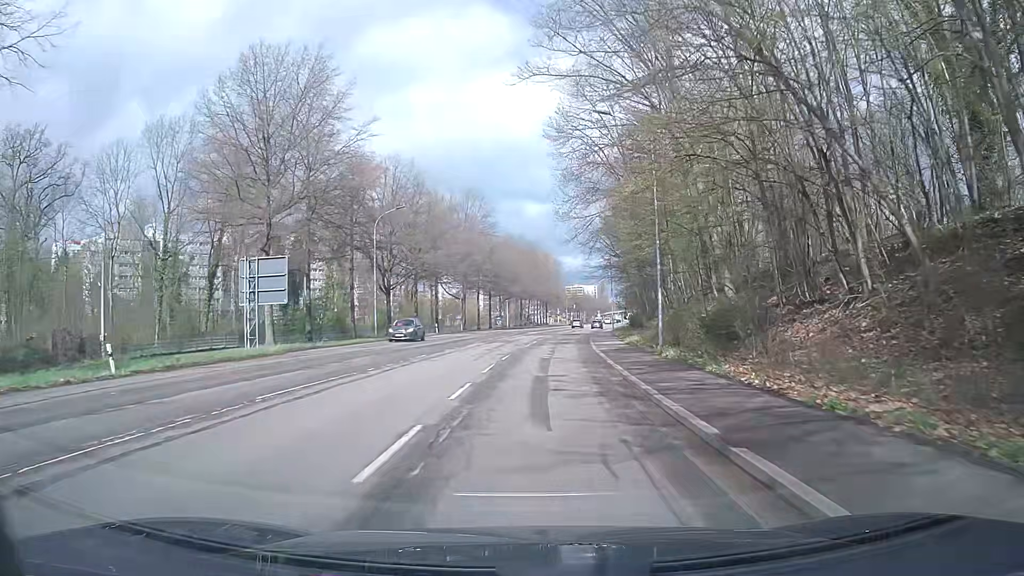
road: secondary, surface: asphalt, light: Day
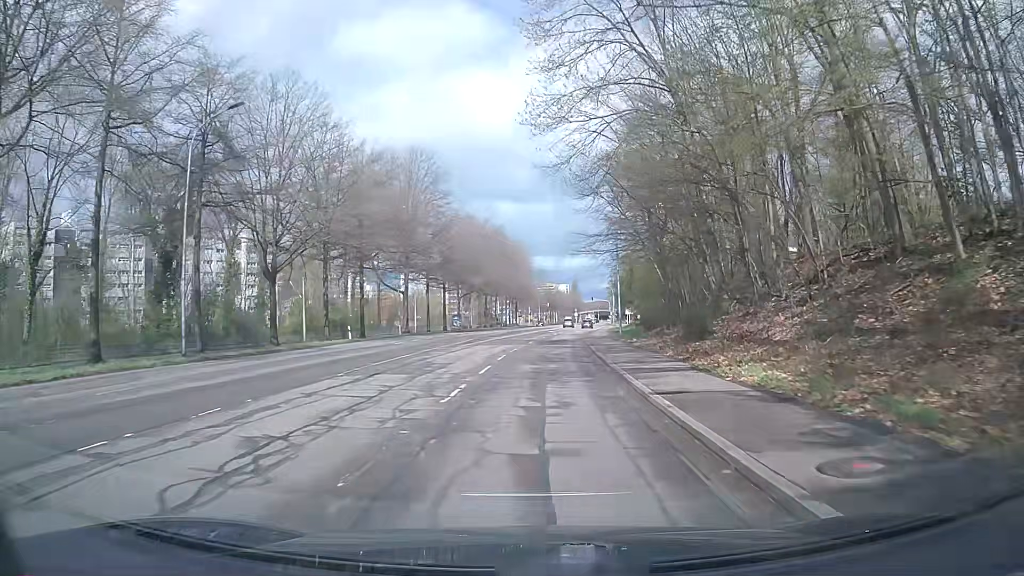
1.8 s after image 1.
(+0.9, +24.3) m; +3°
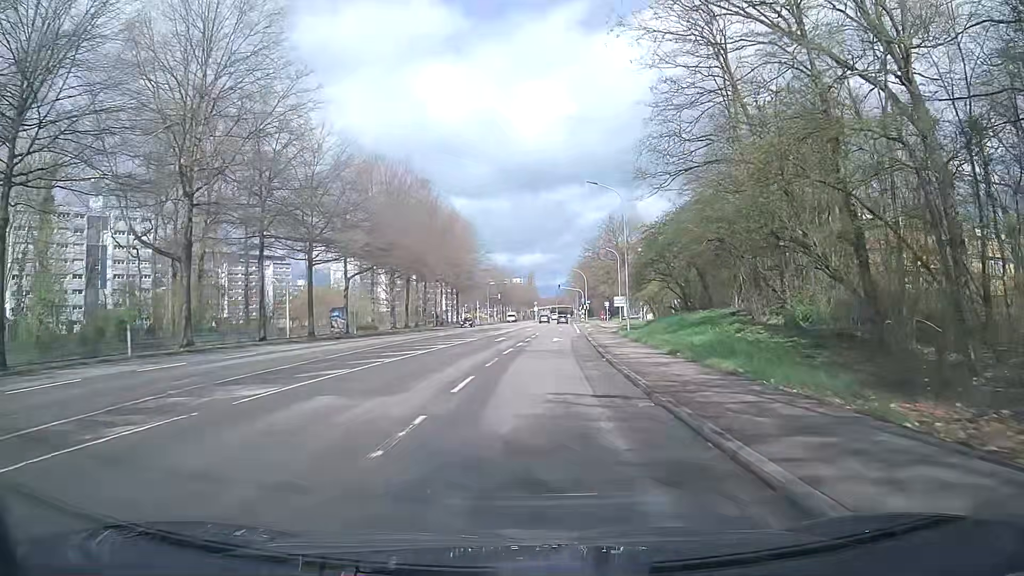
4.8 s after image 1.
(+1.3, +41.3) m; +4°
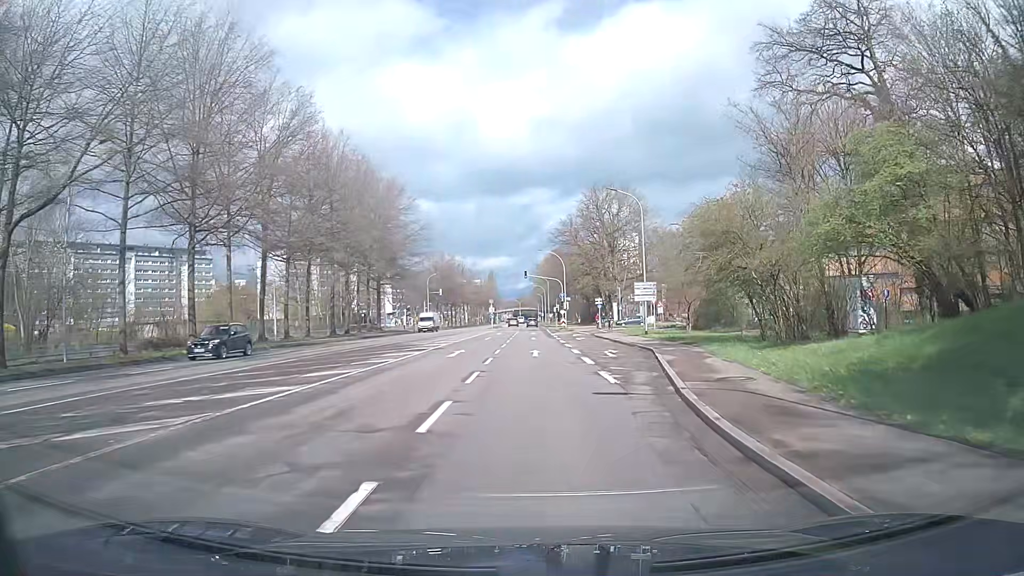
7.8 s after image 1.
(+1.4, +39.4) m; +4°
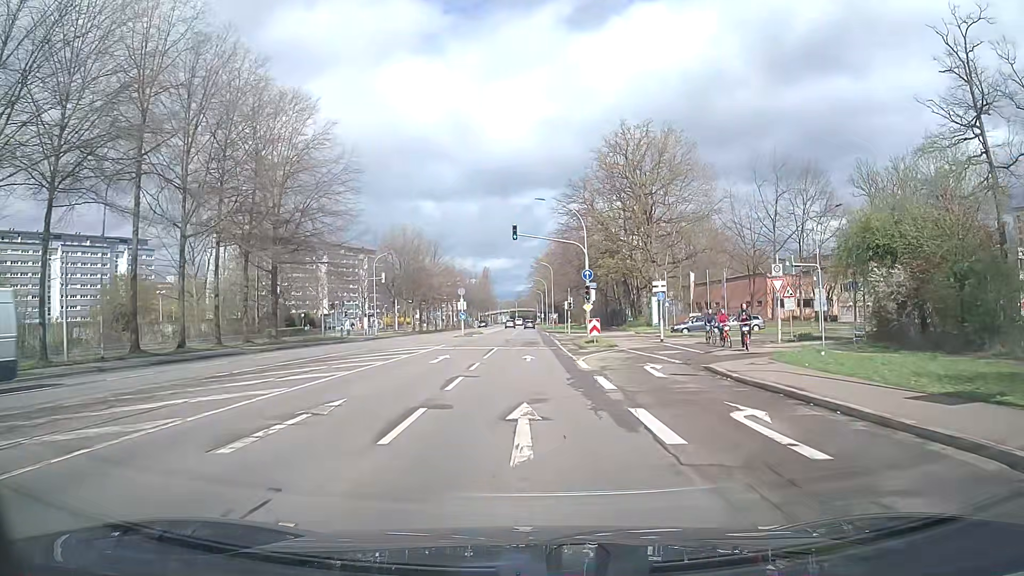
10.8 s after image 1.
(0.0, +36.8) m; 0°
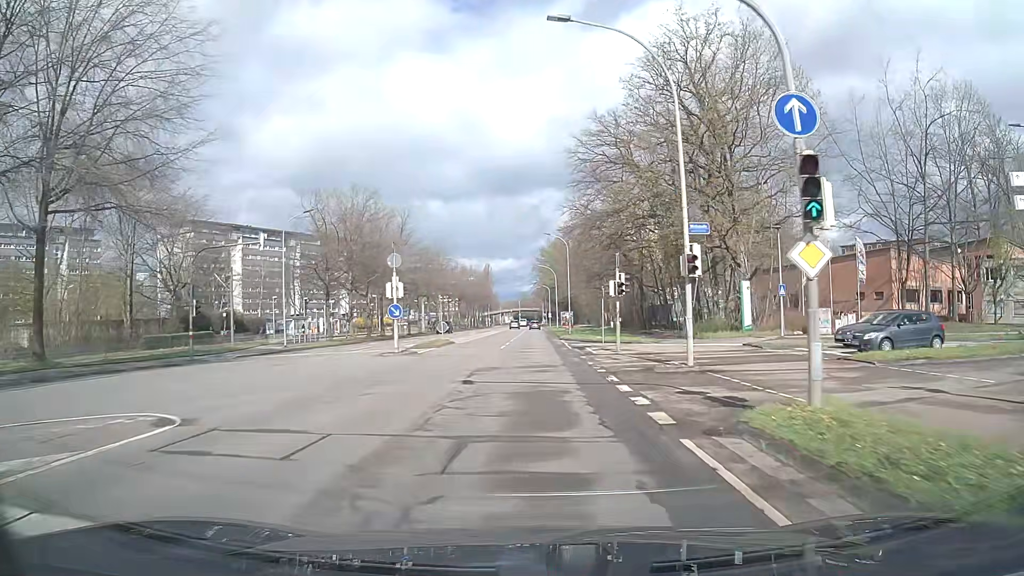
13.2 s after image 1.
(-0.1, +29.8) m; -1°
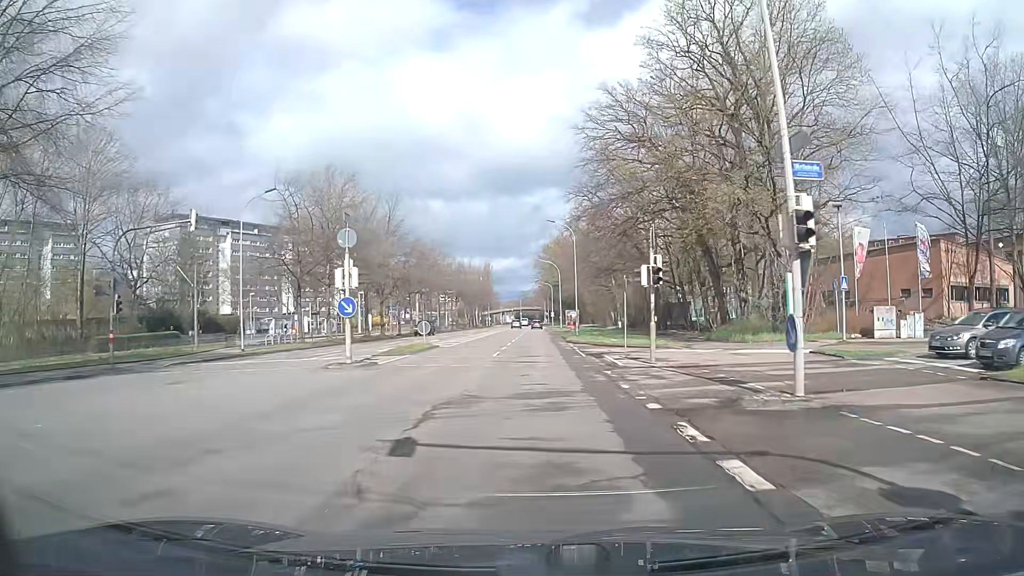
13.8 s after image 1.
(0.0, +7.5) m; 0°
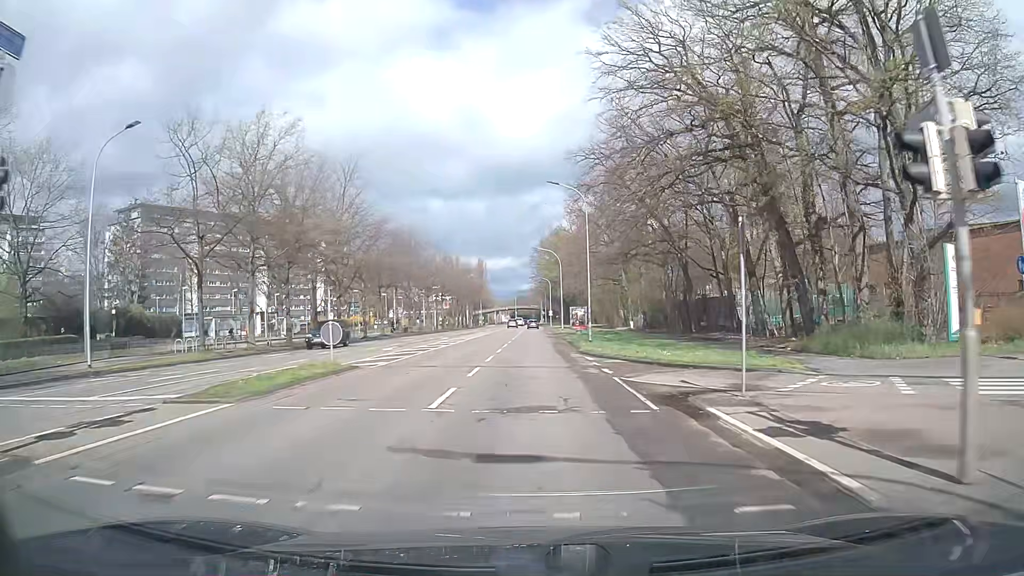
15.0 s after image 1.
(0.0, +15.1) m; 0°
(0, +10) (0, +20) (0, +30) (0, +40) (0, +50) (-1, +60) (-1, +70) (-2, +80) (-2, +90) (-3, +100) m
